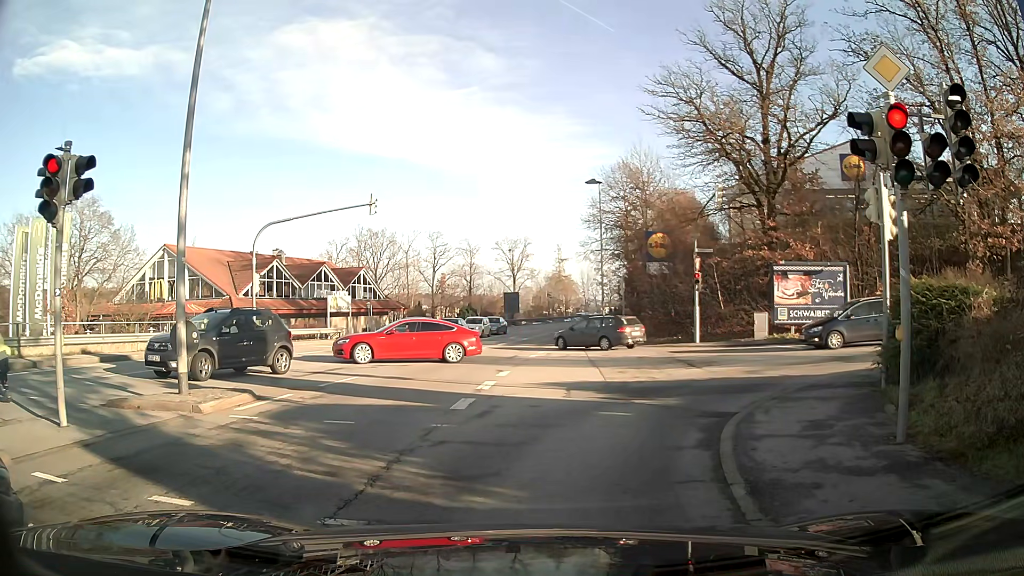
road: tertiary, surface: asphalt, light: Day
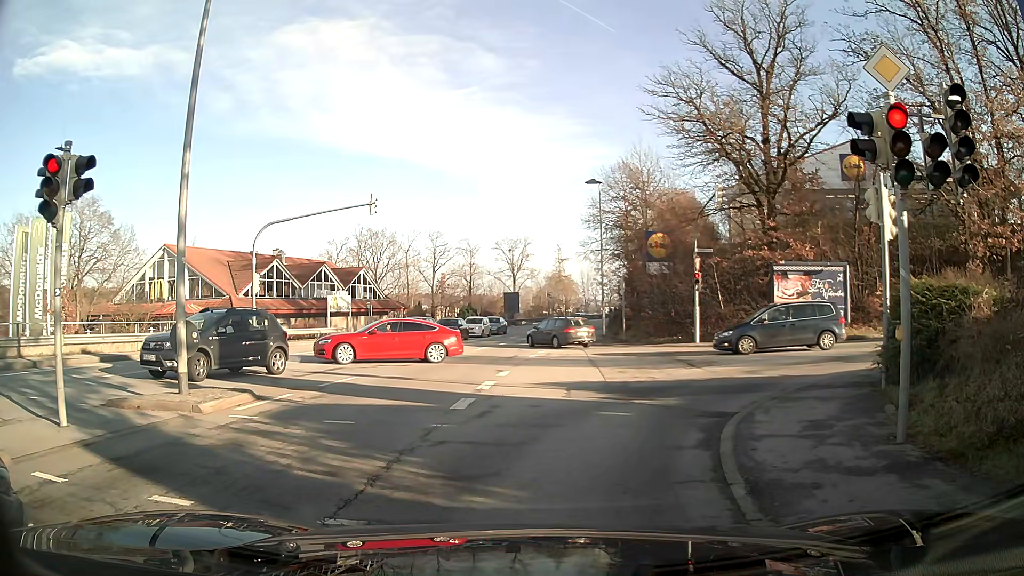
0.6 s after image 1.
(0.0, 0.0) m; 0°
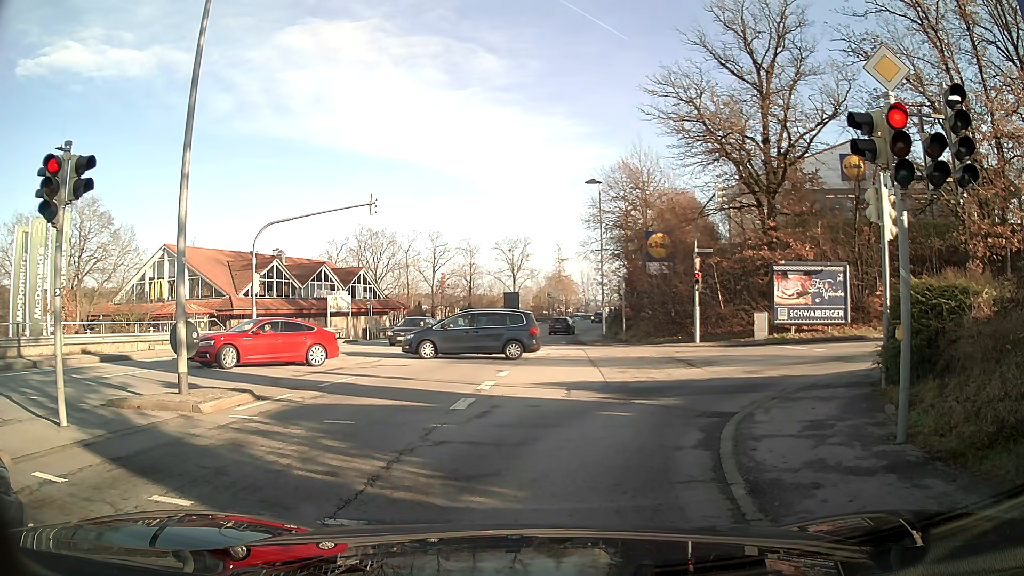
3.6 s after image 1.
(0.0, 0.0) m; 0°
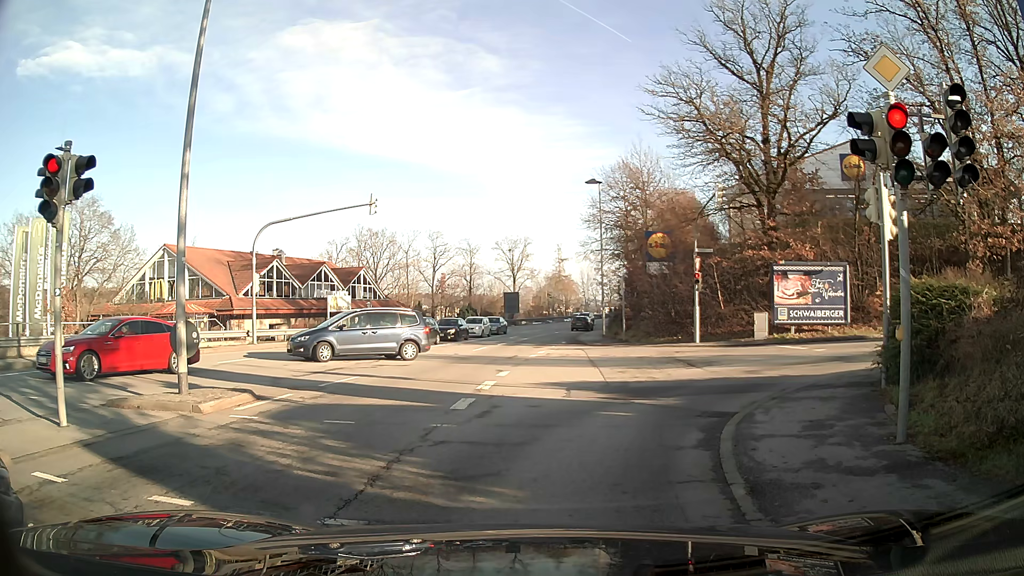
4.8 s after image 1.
(0.0, 0.0) m; 0°
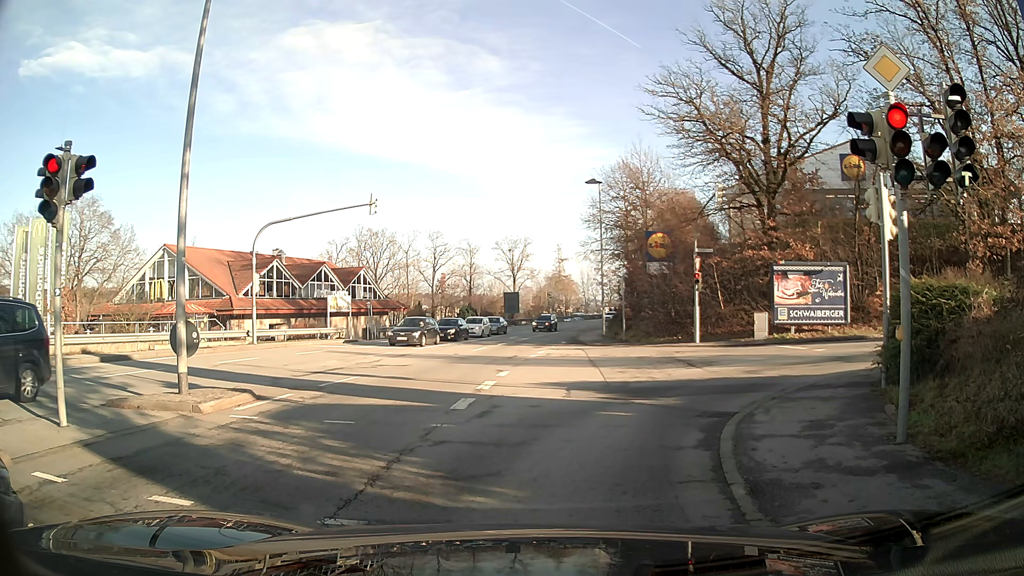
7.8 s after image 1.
(0.0, 0.0) m; 0°
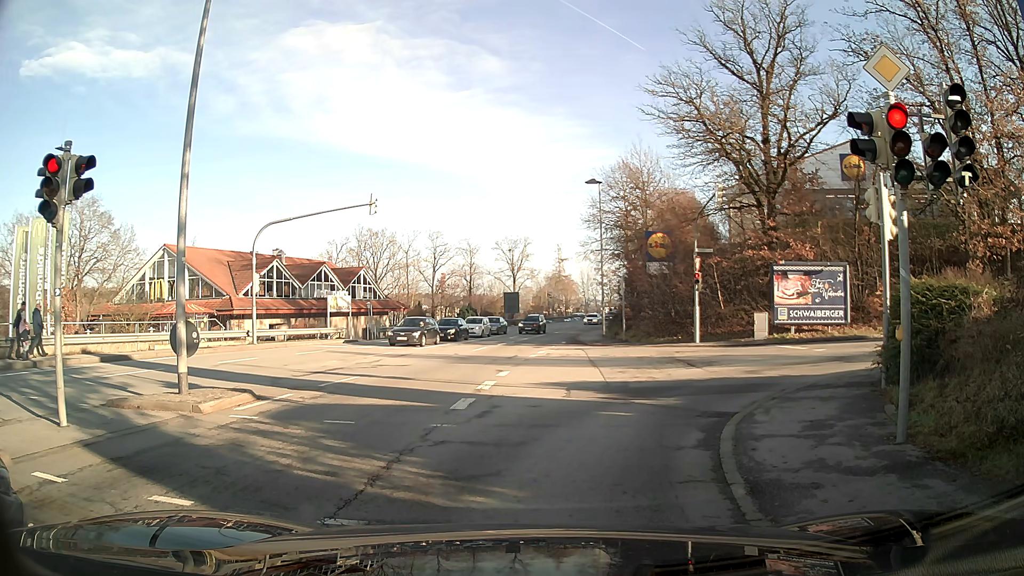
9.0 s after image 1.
(0.0, 0.0) m; 0°
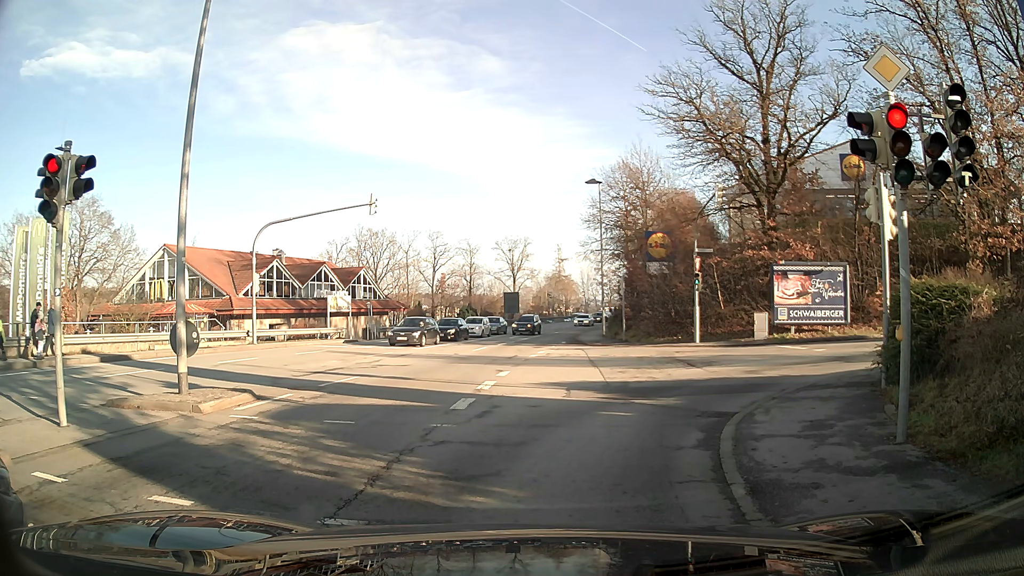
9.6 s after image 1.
(0.0, 0.0) m; 0°
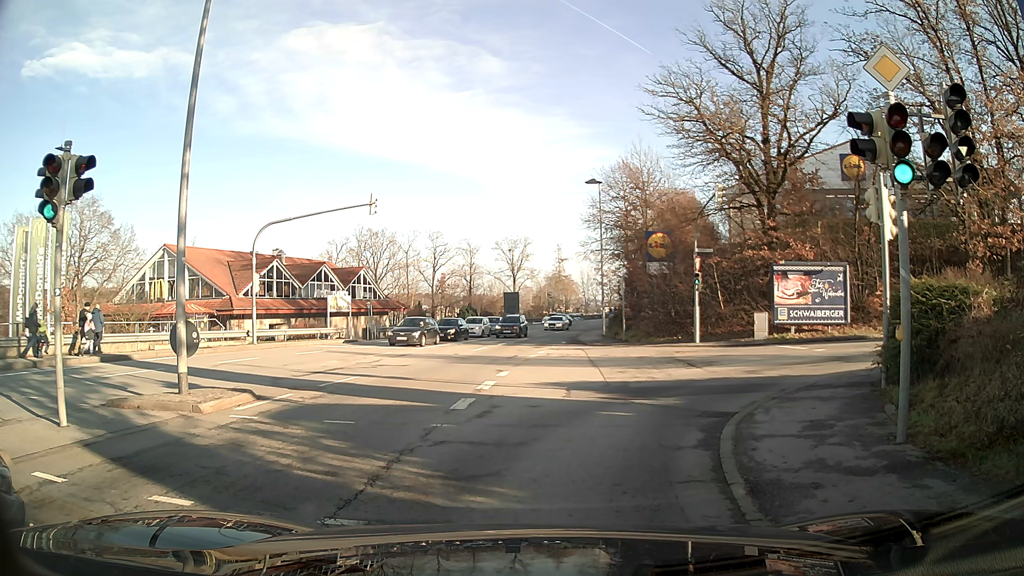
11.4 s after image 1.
(0.0, 0.0) m; 0°
